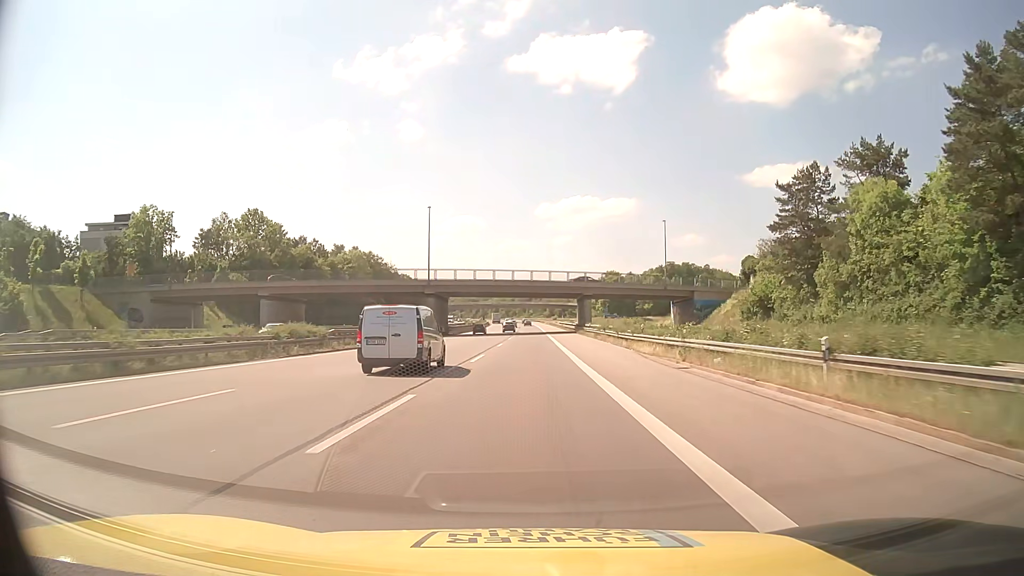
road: motorway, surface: asphalt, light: Day
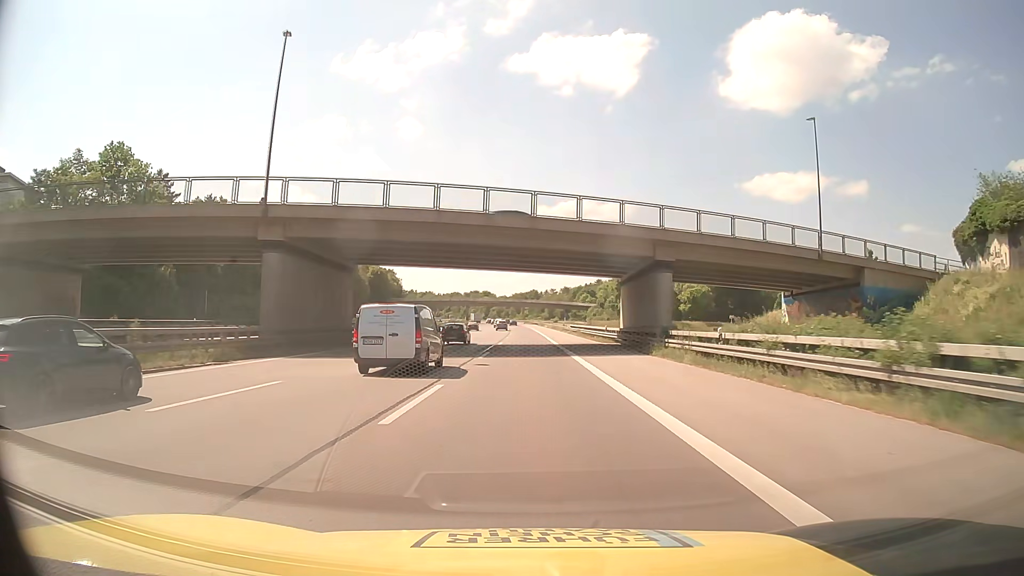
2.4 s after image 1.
(+0.1, +51.8) m; 0°
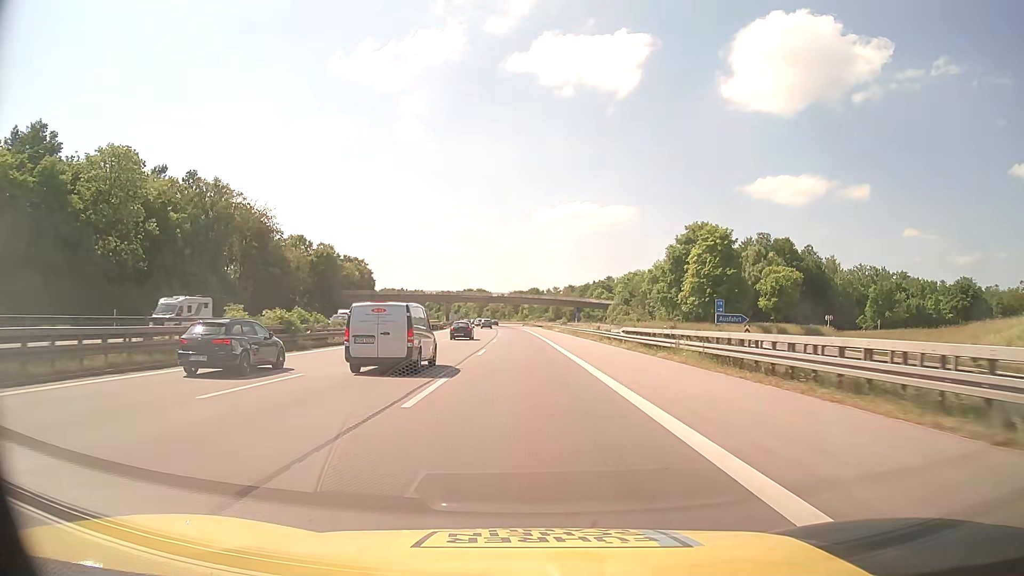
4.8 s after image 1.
(+0.2, +52.2) m; 0°
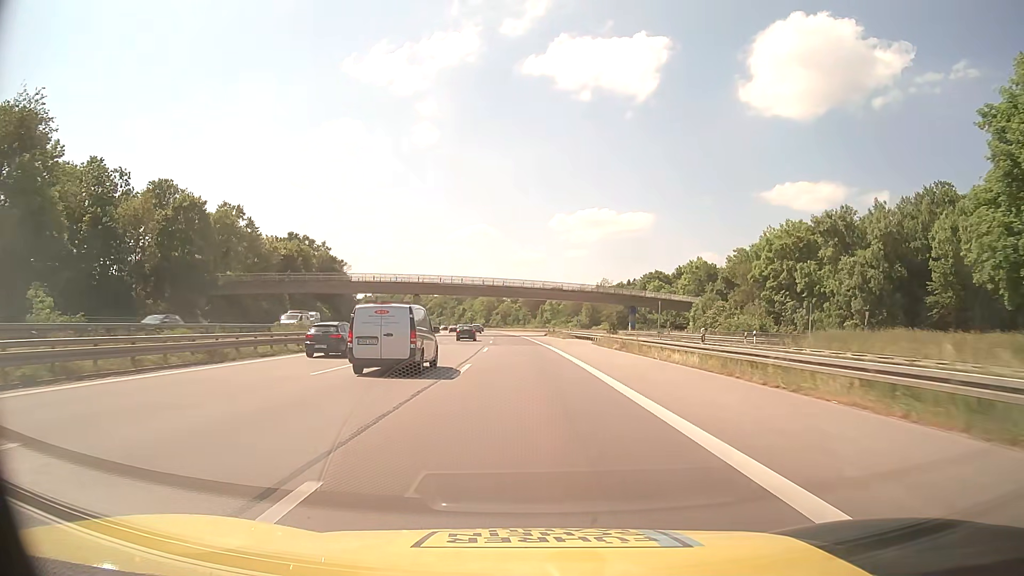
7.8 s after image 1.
(-1.0, +65.6) m; -1°
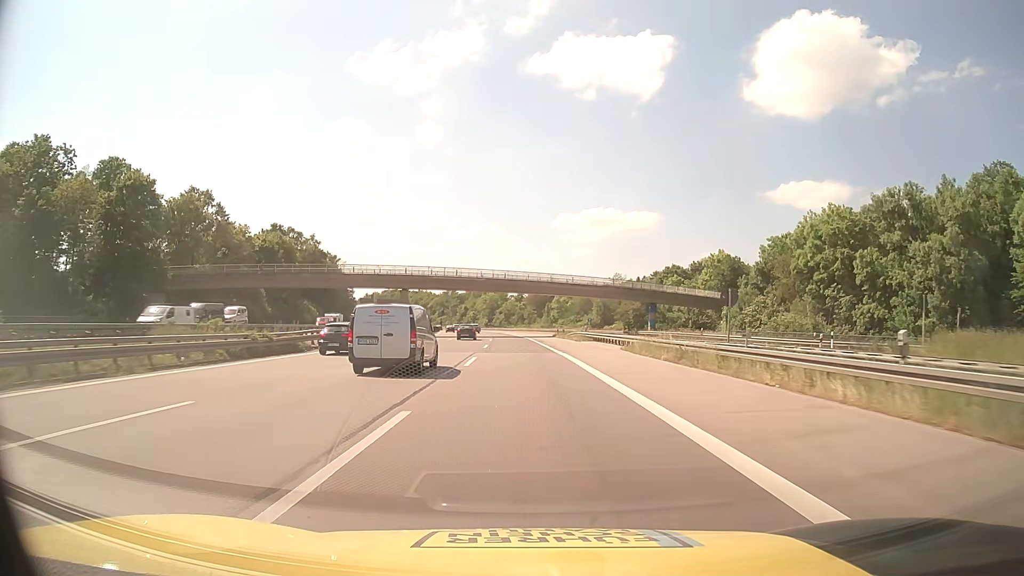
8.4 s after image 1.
(0.0, +13.1) m; 0°
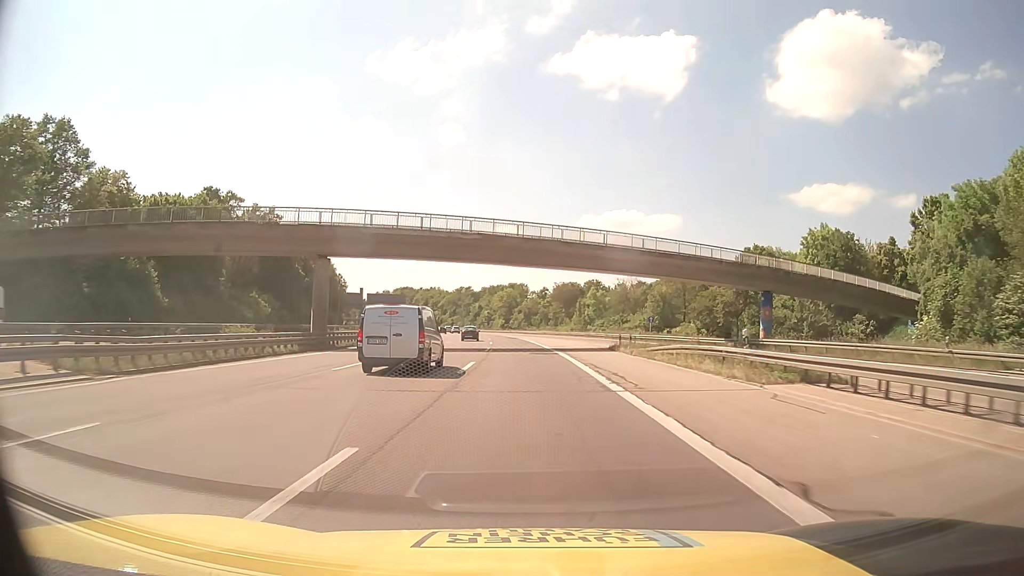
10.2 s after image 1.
(-0.6, +39.5) m; -2°
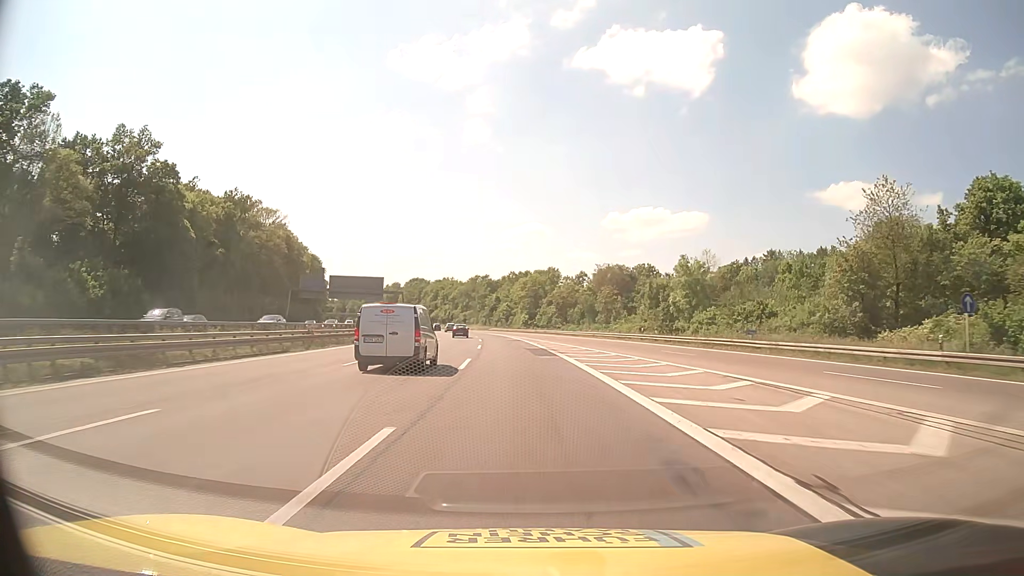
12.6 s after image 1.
(-1.2, +52.8) m; -2°
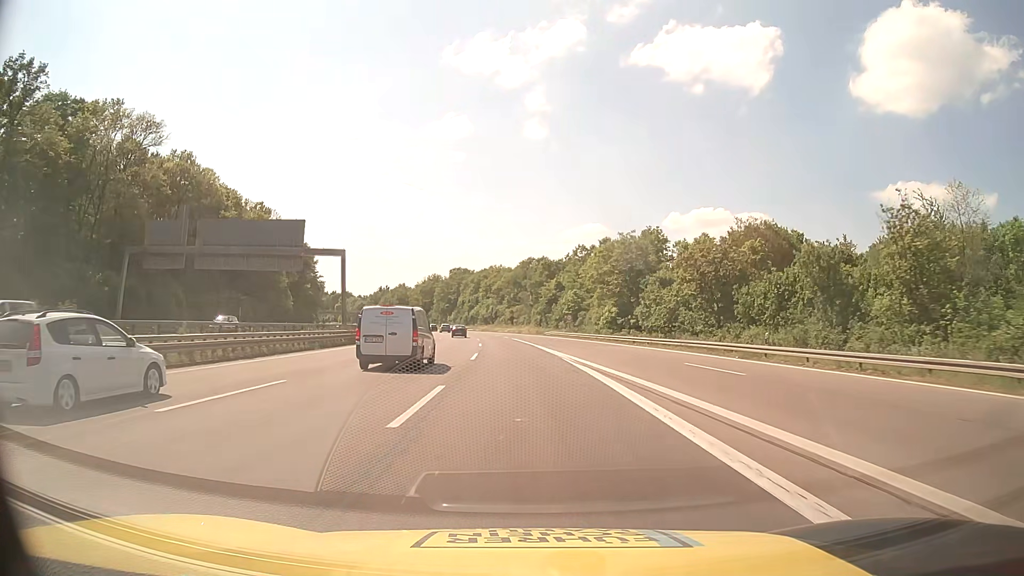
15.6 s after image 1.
(-2.5, +66.1) m; -5°
(0, +10) (0, +20) (-1, +30) (-1, +40) (-2, +50) (-2, +60) (-3, +70) (-4, +80) (-5, +90) (-7, +100) m
